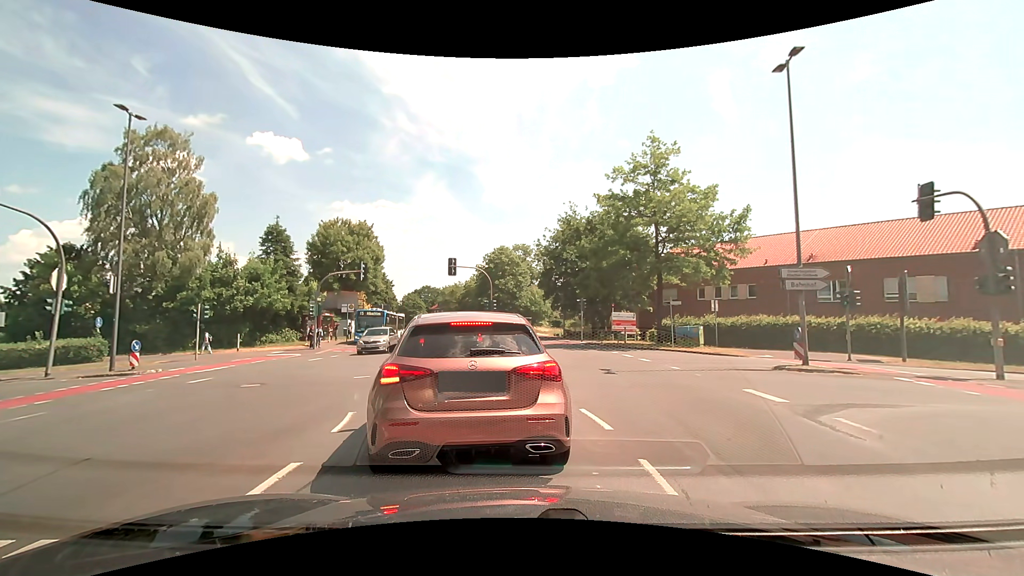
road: secondary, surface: asphalt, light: Day
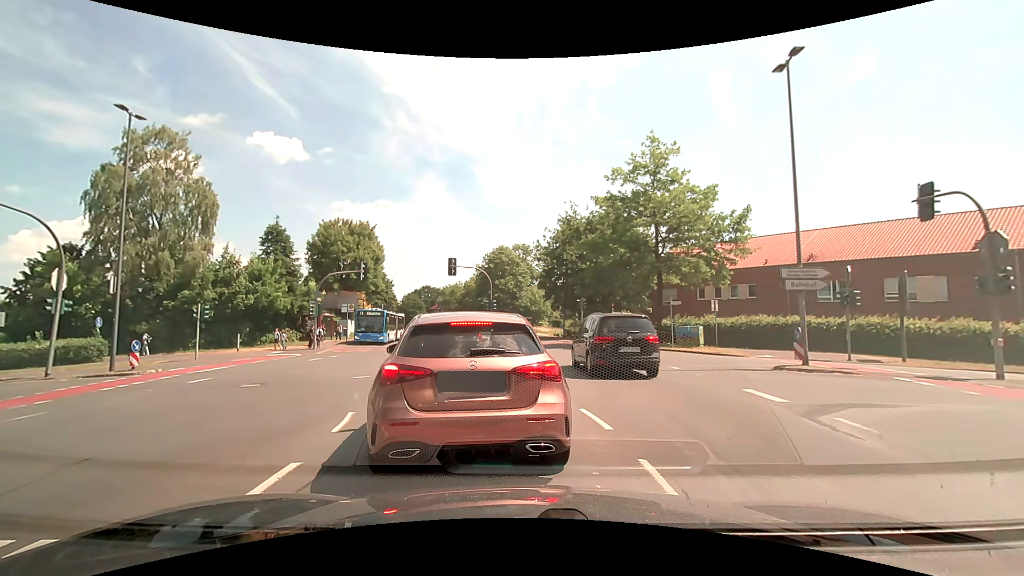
(0.0, 0.0) m; 0°
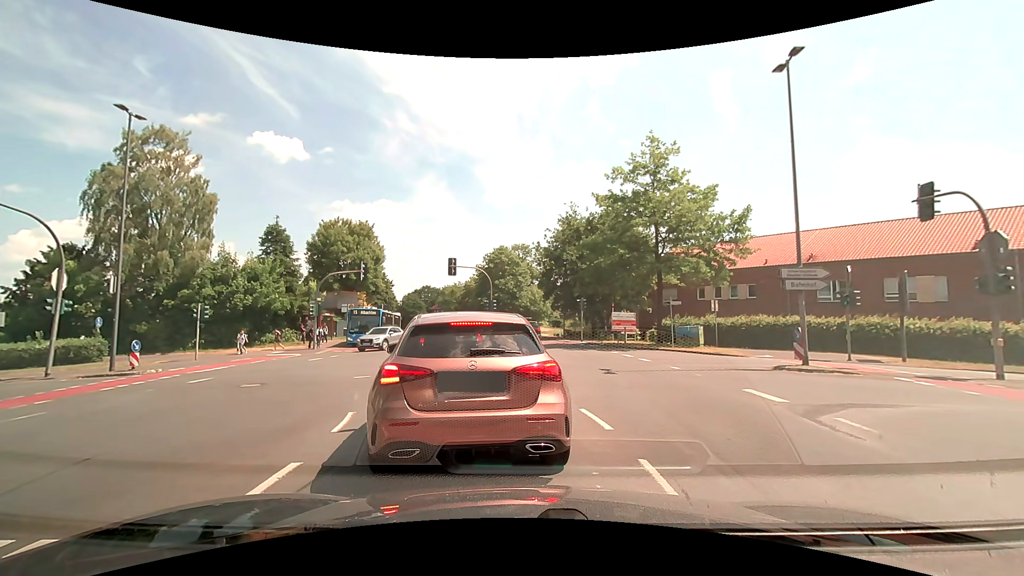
(0.0, 0.0) m; 0°
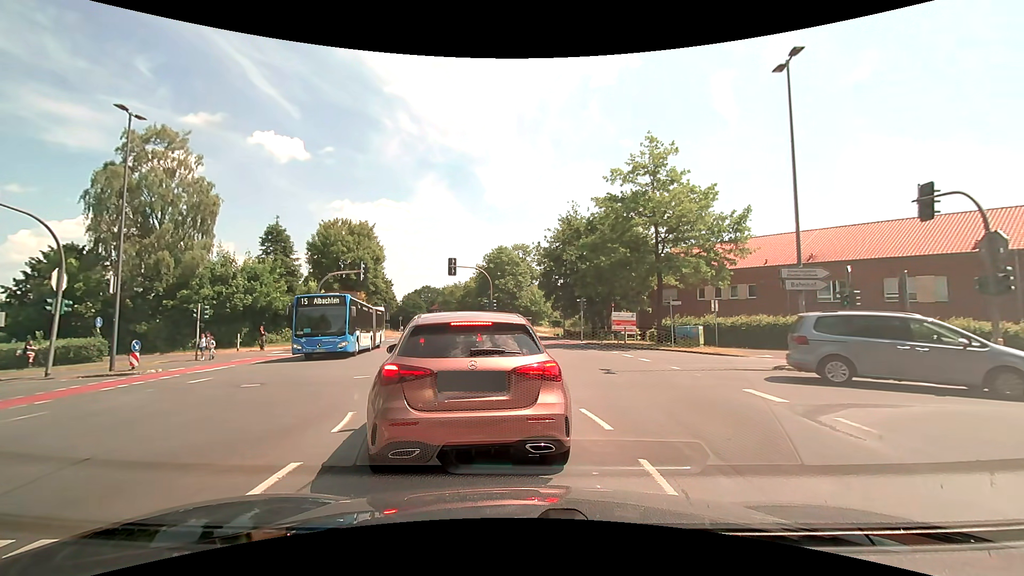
(0.0, 0.0) m; 0°
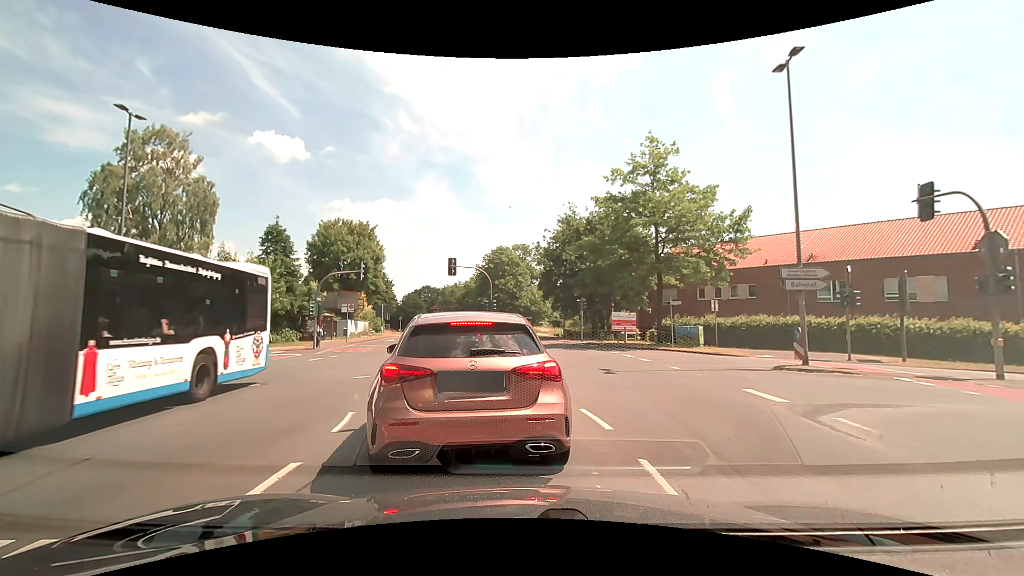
(0.0, 0.0) m; 0°
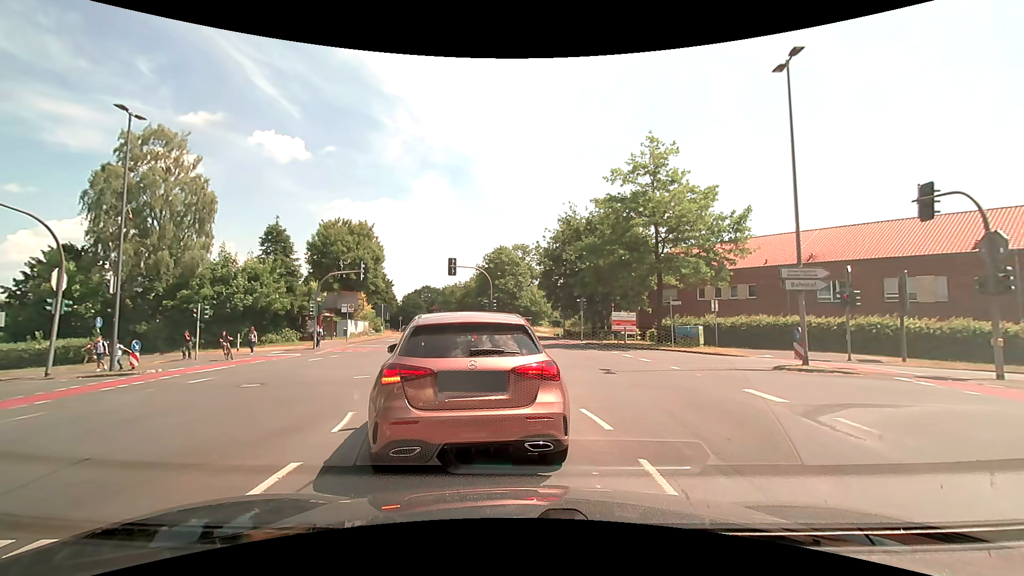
(0.0, 0.0) m; 0°
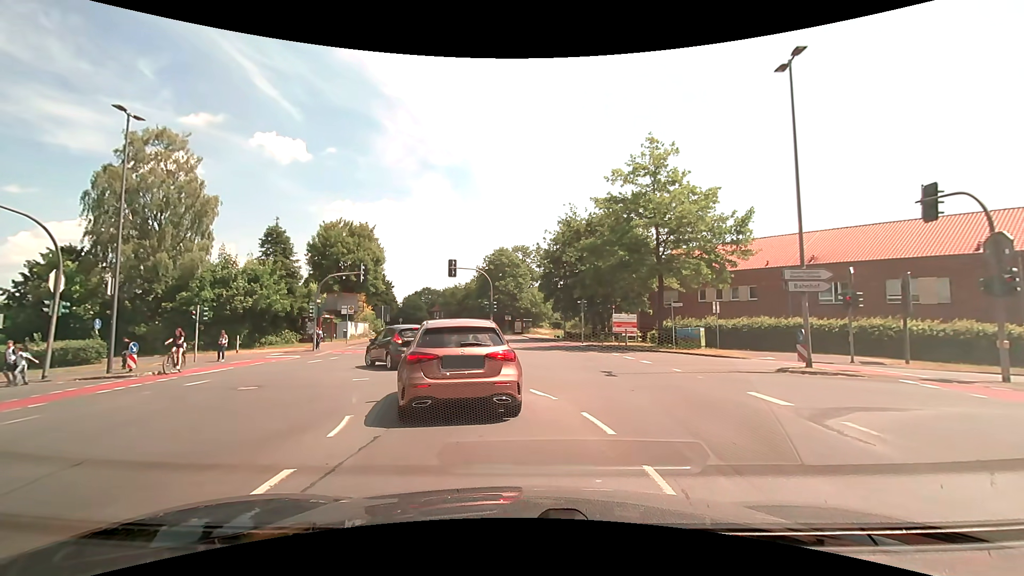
(0.0, +0.1) m; 0°
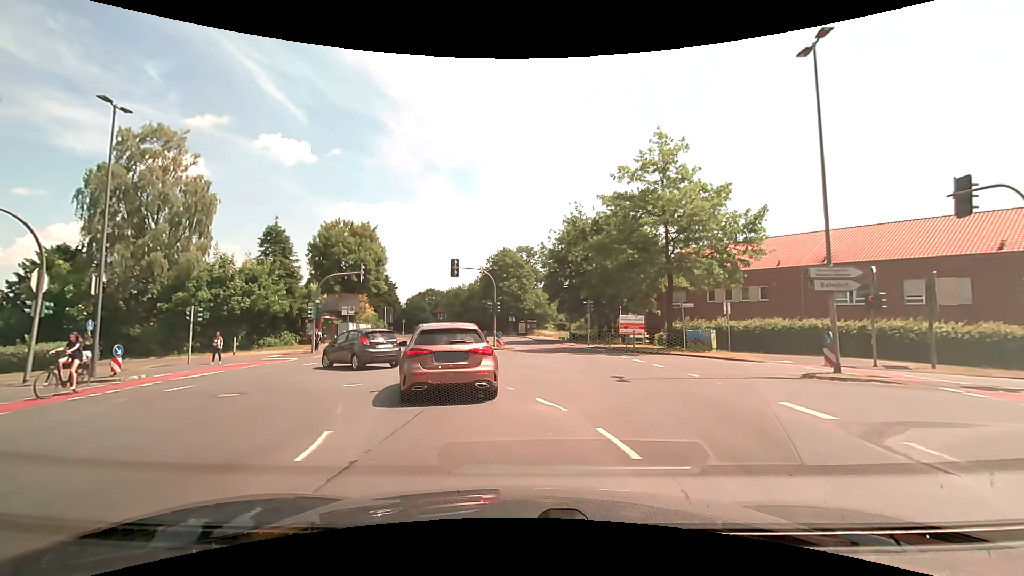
(0.0, +1.1) m; 0°
